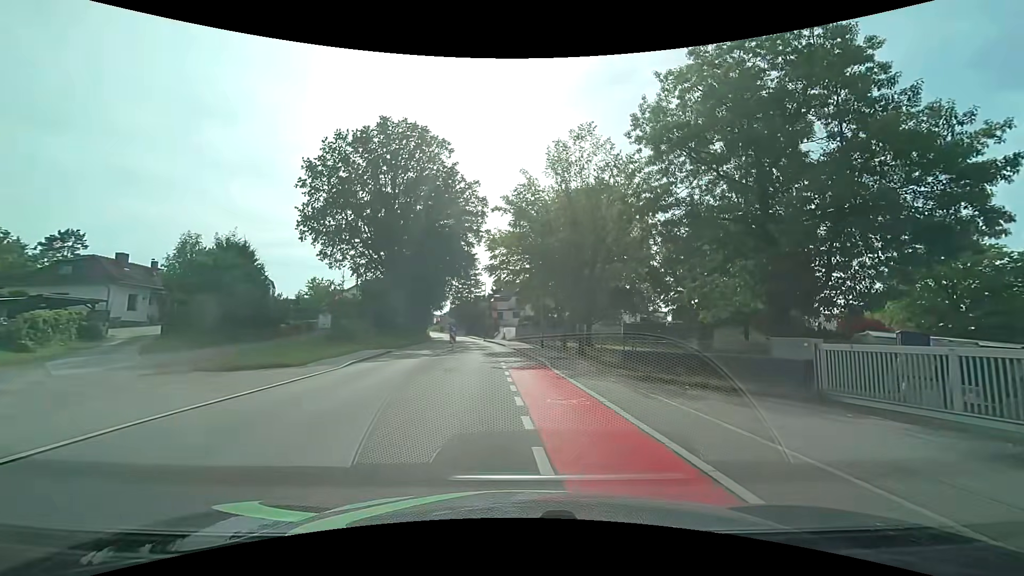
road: tertiary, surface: asphalt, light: Day
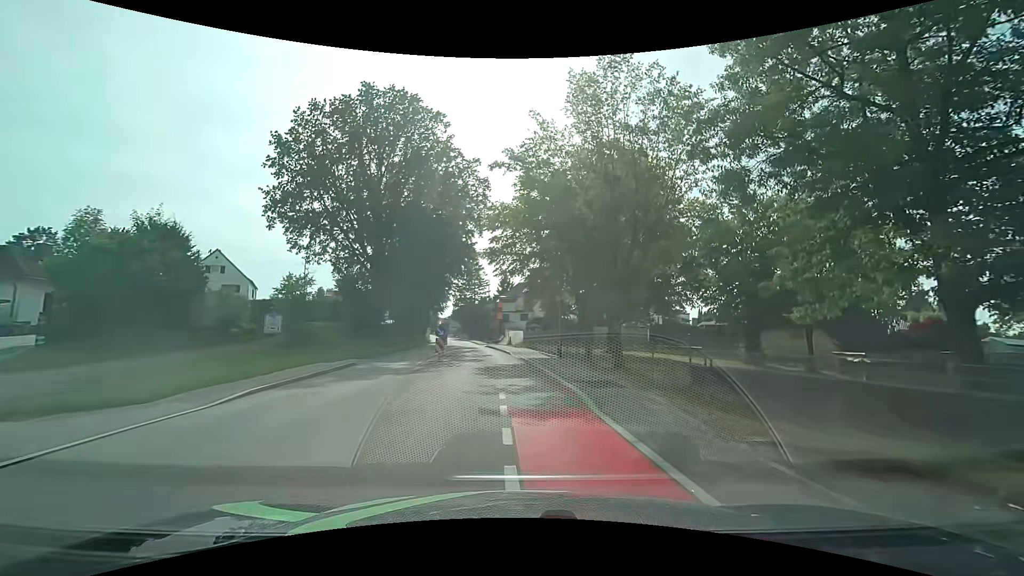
(-0.2, +8.6) m; -1°
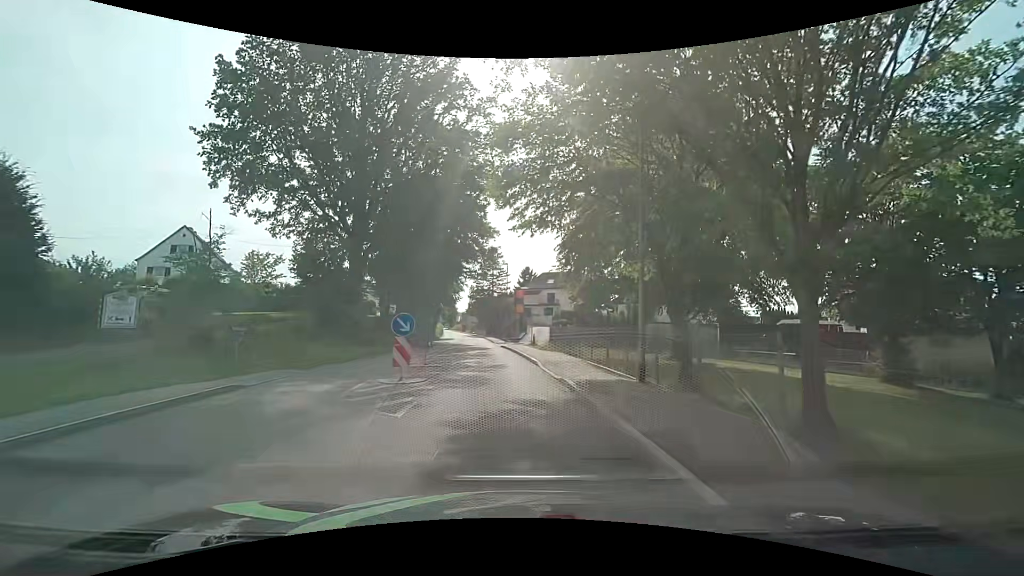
(-0.4, +12.3) m; -3°
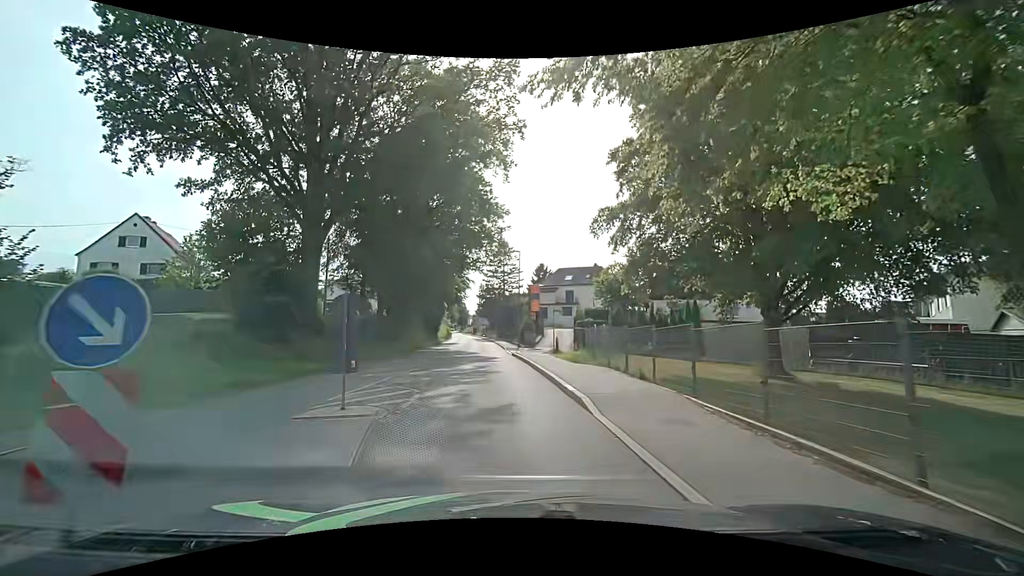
(-0.2, +9.9) m; -1°
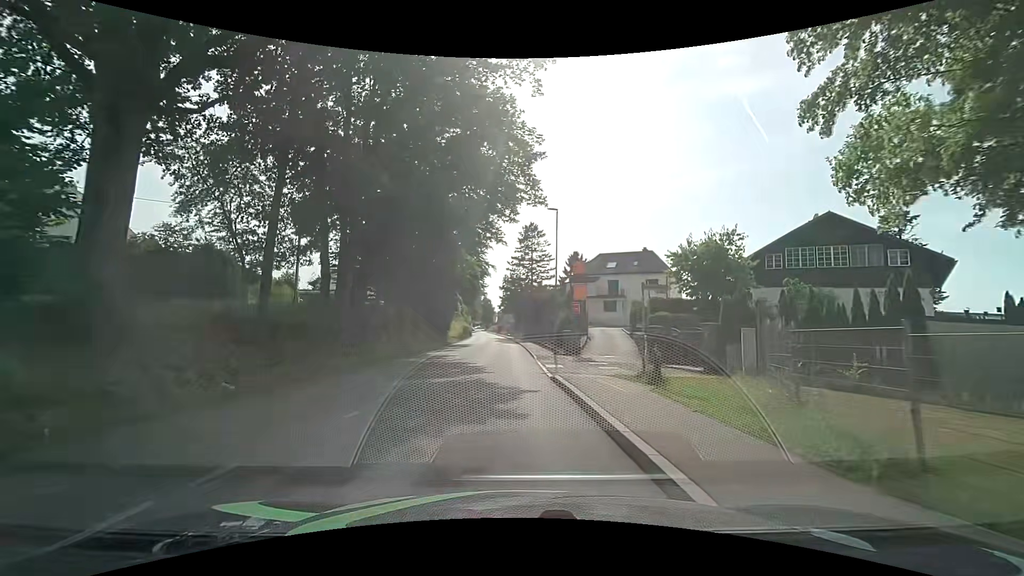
(-0.6, +14.7) m; -4°
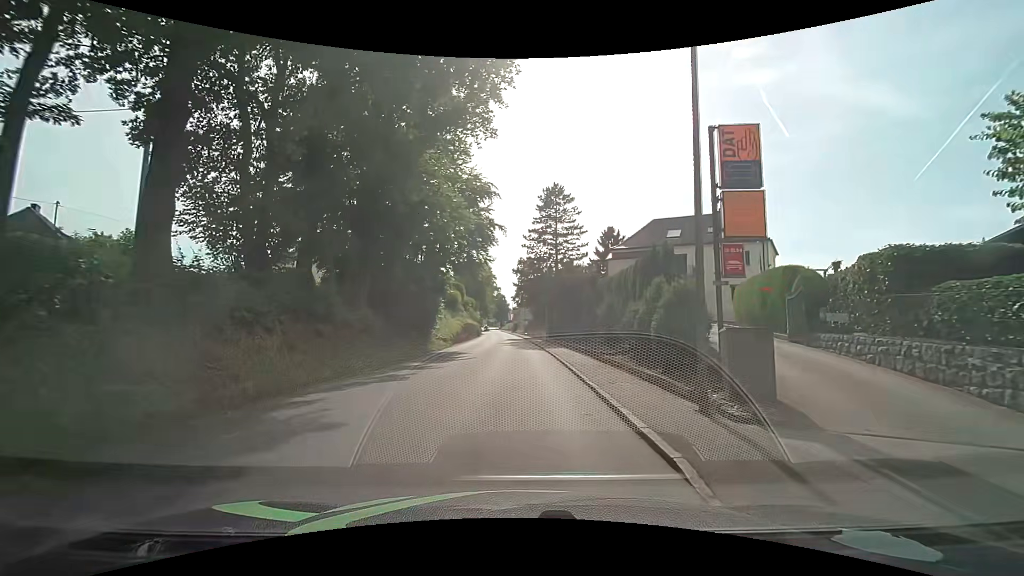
(-0.4, +19.9) m; -1°
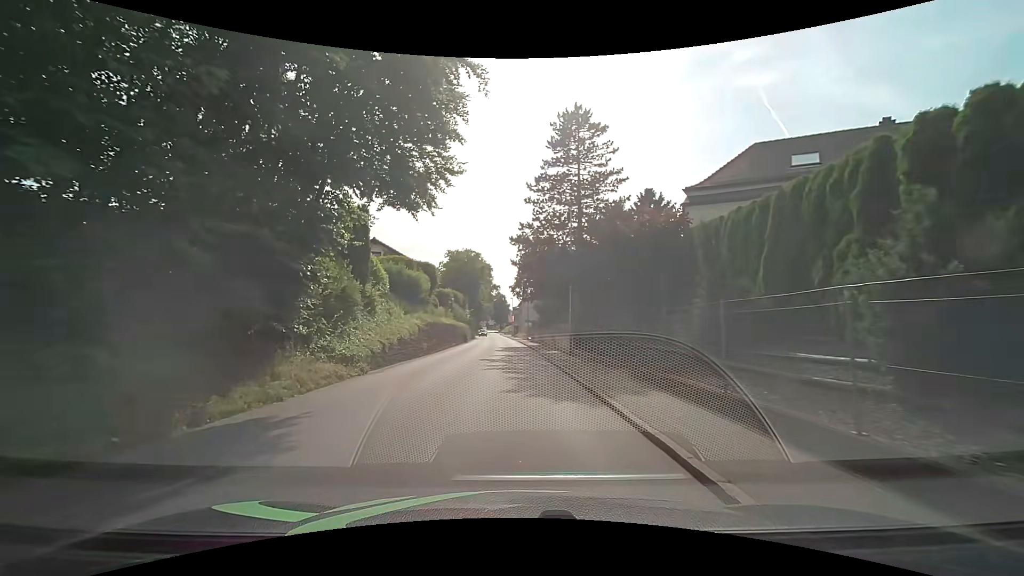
(-0.3, +21.1) m; -1°
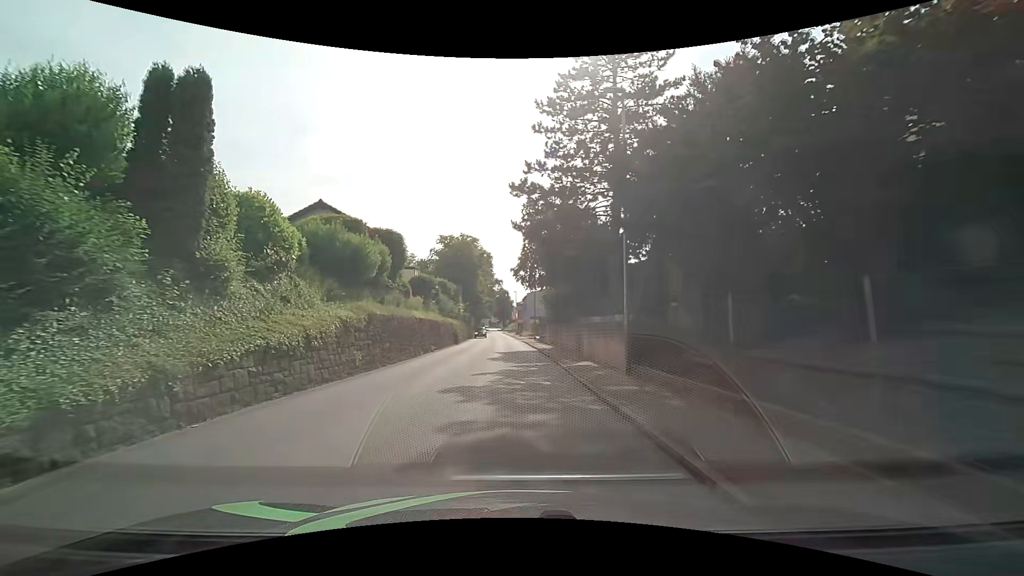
(-0.2, +12.6) m; -1°
(0, +10) (0, +20) (0, +30) (-1, +40) (-1, +50) (-2, +60) (-2, +70) (-3, +80) (-4, +90) (-4, +100) m
